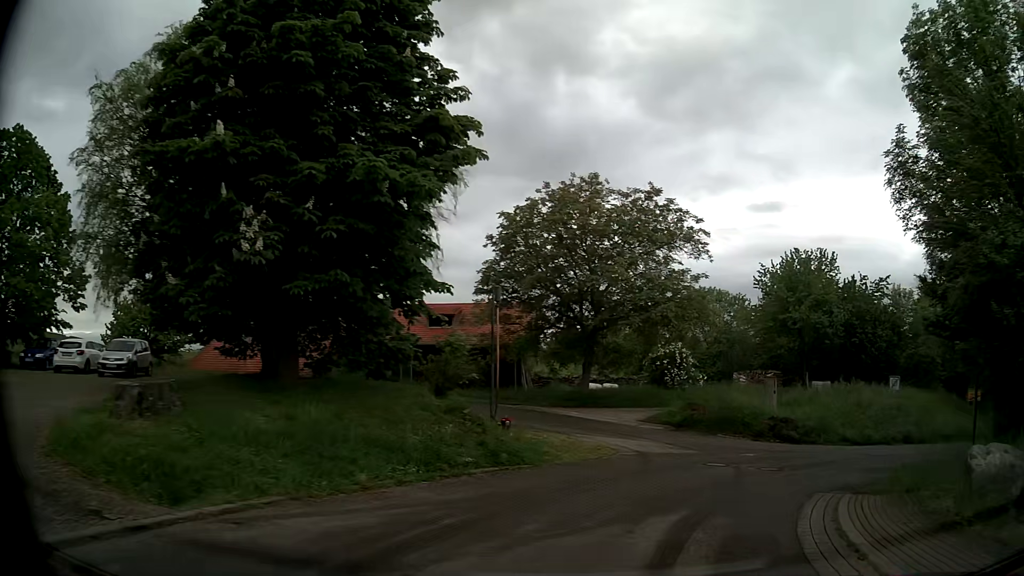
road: residential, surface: asphalt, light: Day
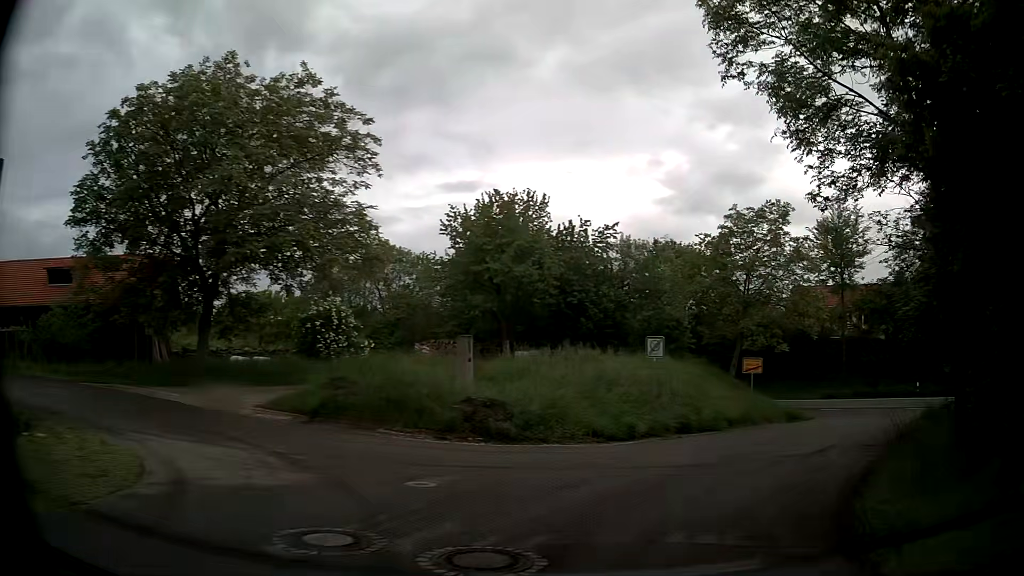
(+2.3, +10.3) m; +25°
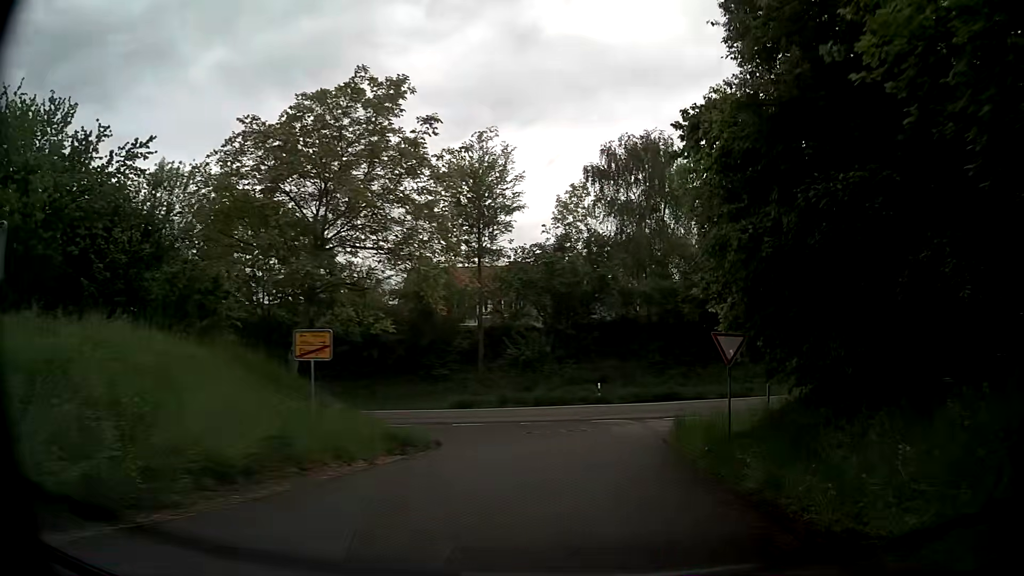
(+4.8, +14.7) m; +32°
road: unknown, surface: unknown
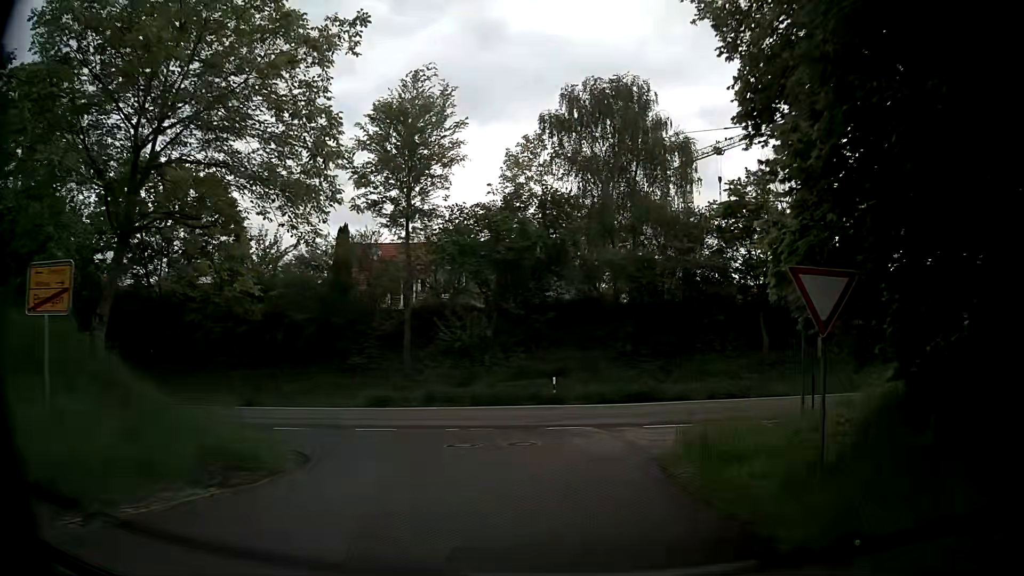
(+0.3, +7.7) m; +3°
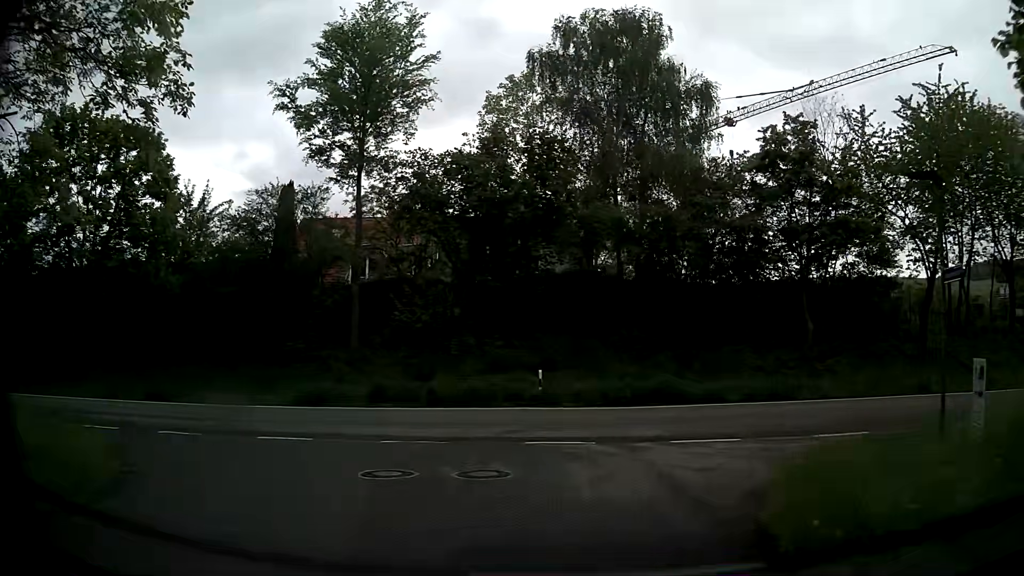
(+0.1, +6.5) m; +2°
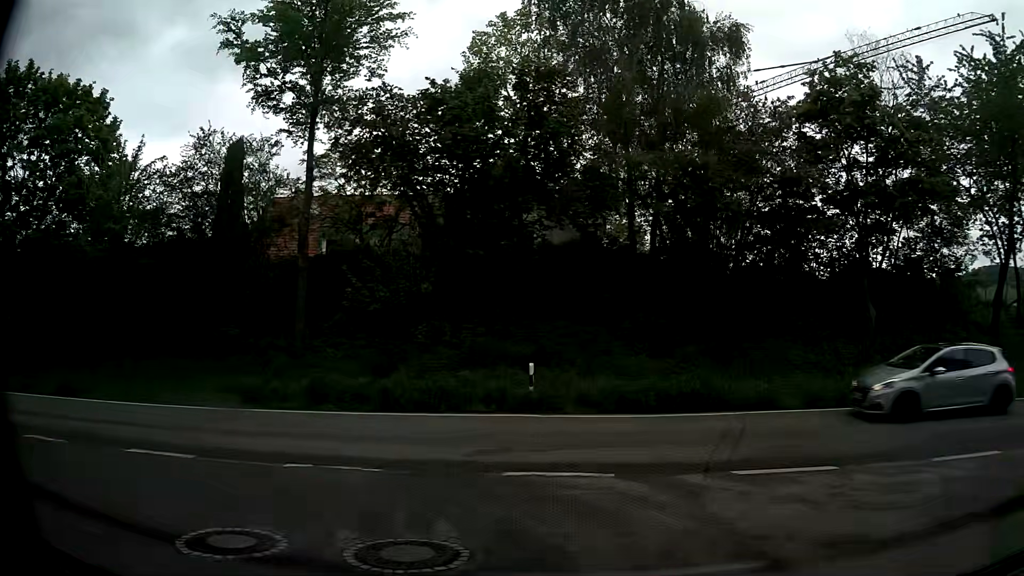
(0.0, +5.0) m; -1°
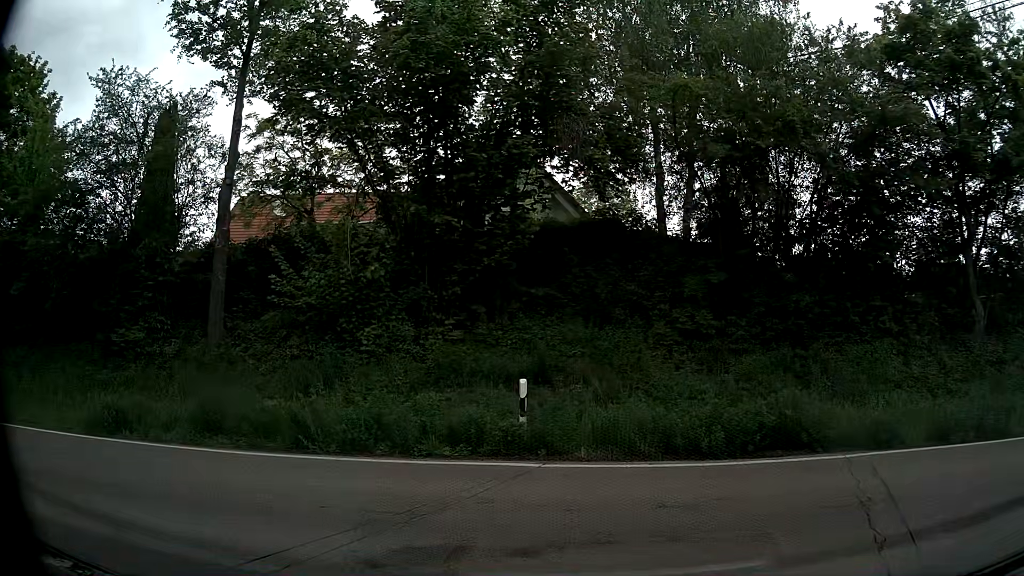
(0.0, +5.1) m; -1°
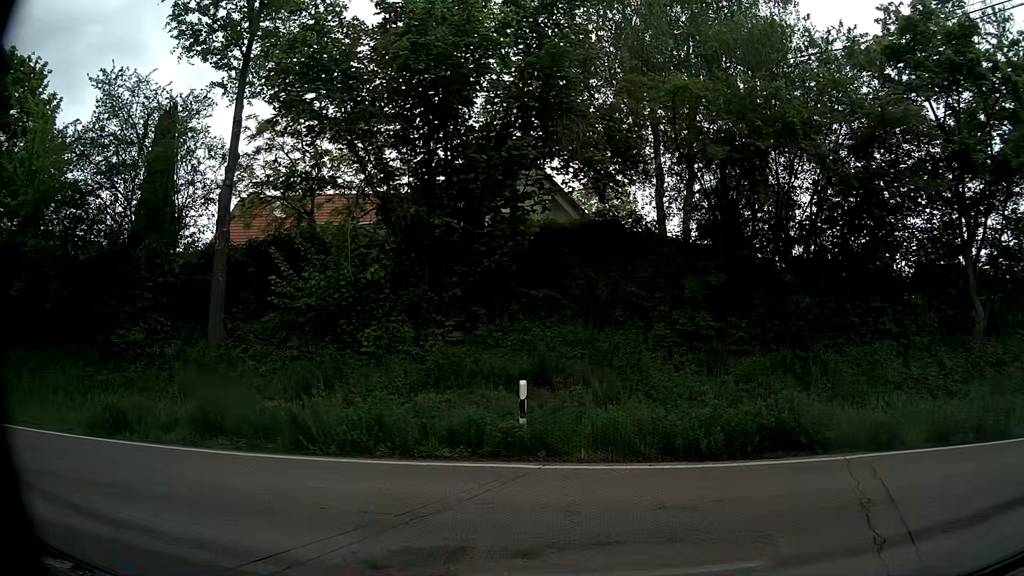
(0.0, 0.0) m; 0°
